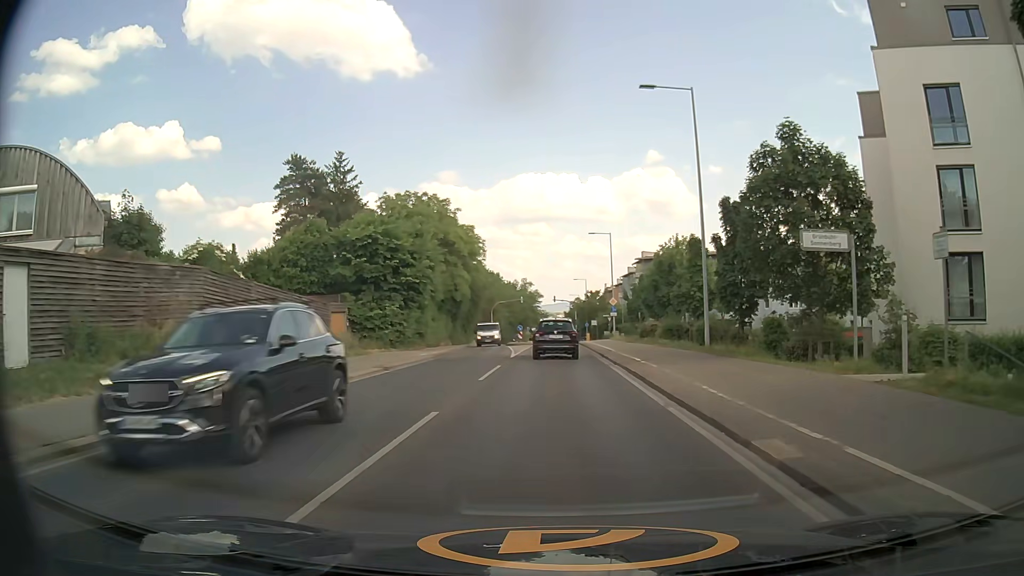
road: secondary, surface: asphalt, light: Day
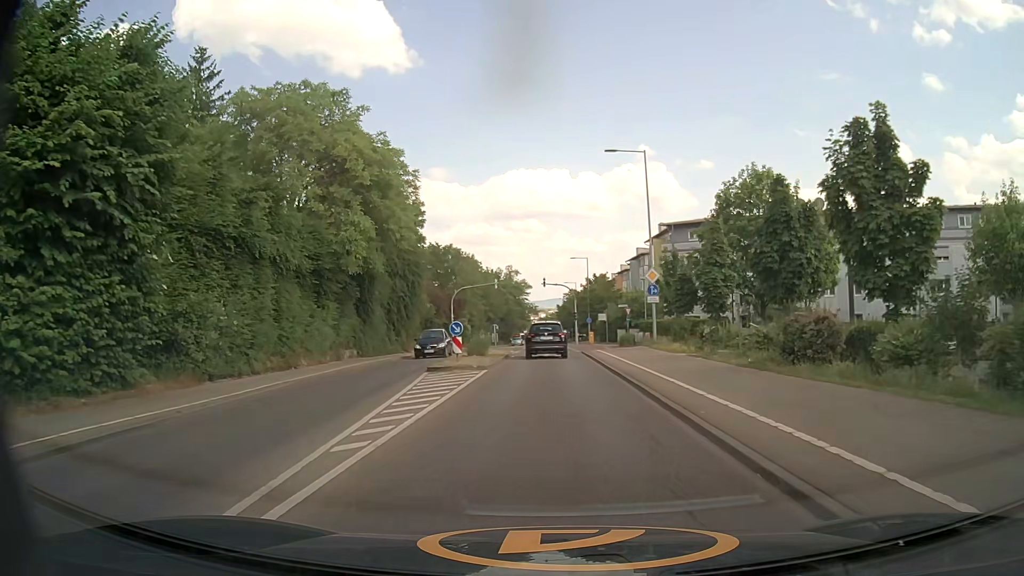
(+0.2, +30.3) m; +1°
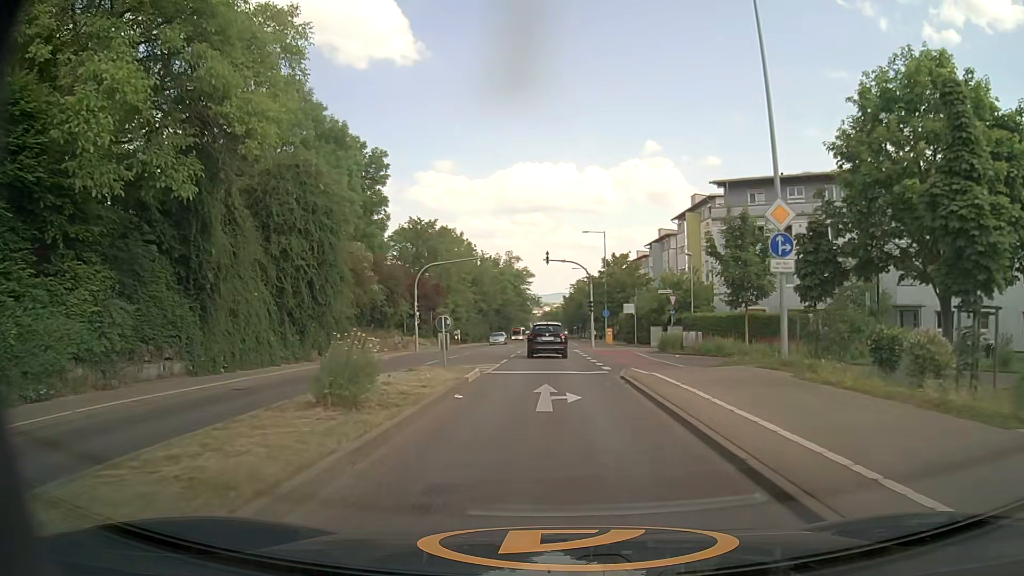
(-0.1, +19.2) m; -1°
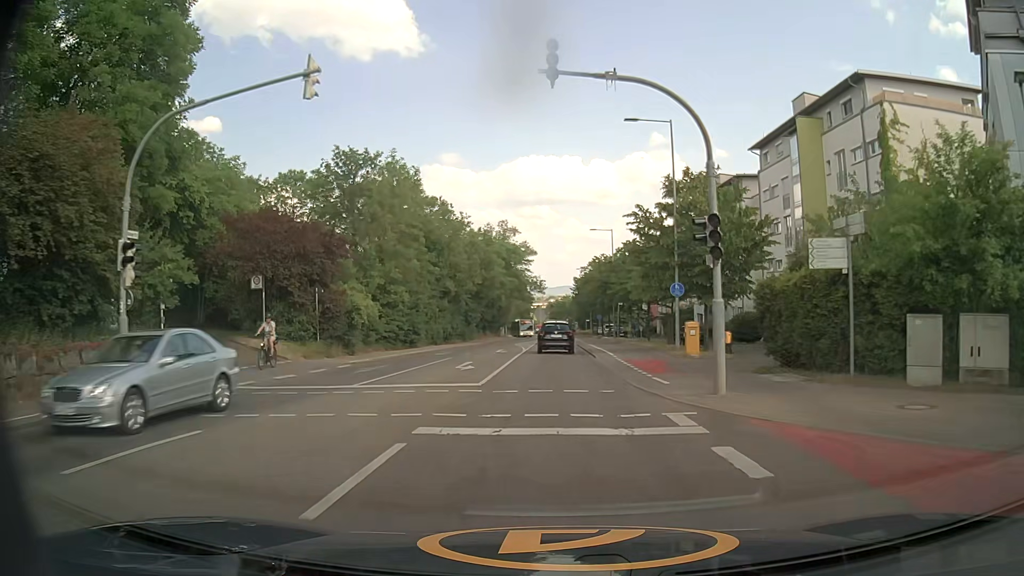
(-0.2, +33.1) m; -1°
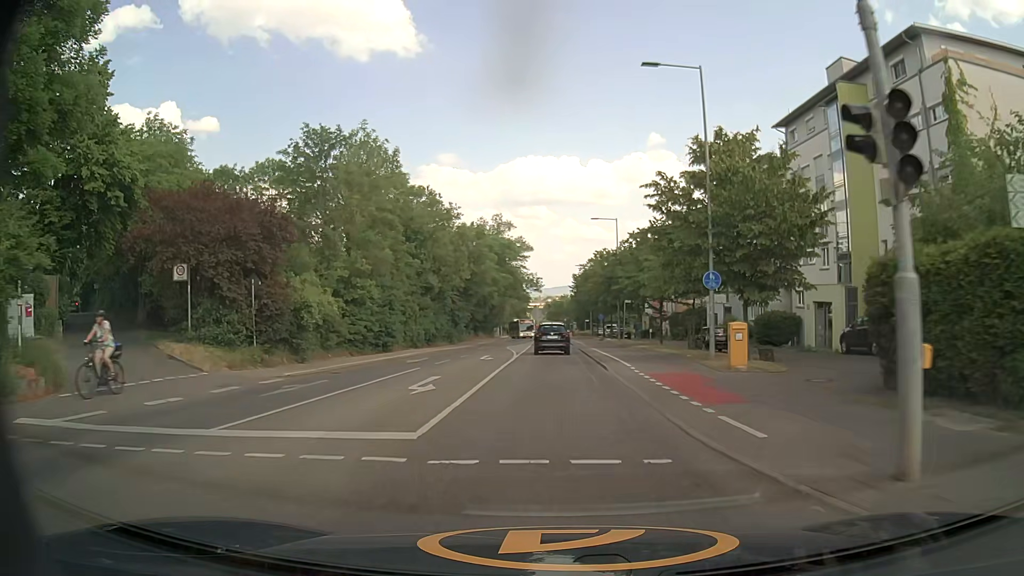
(+0.1, +6.9) m; +1°
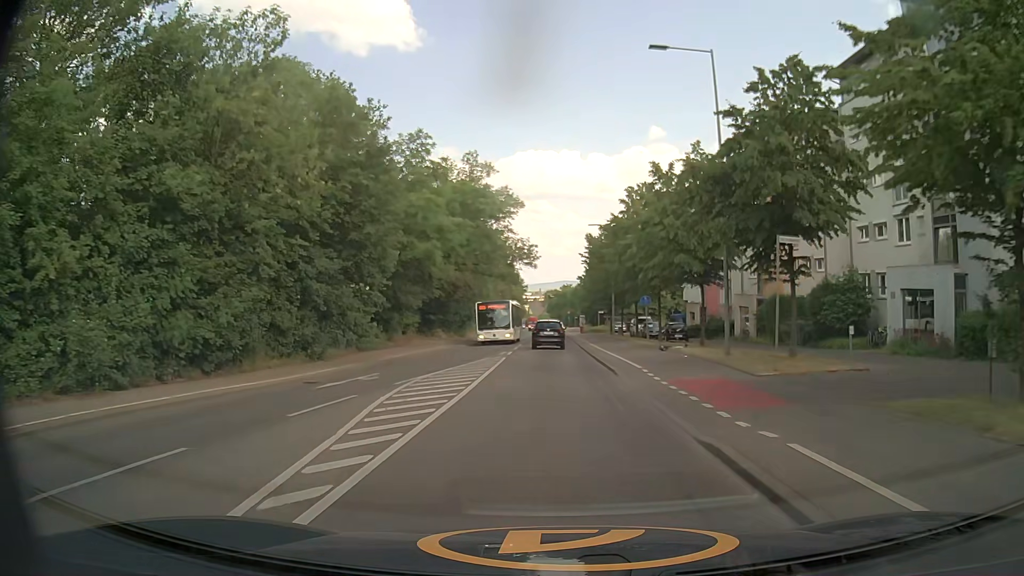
(0.0, +34.6) m; 0°
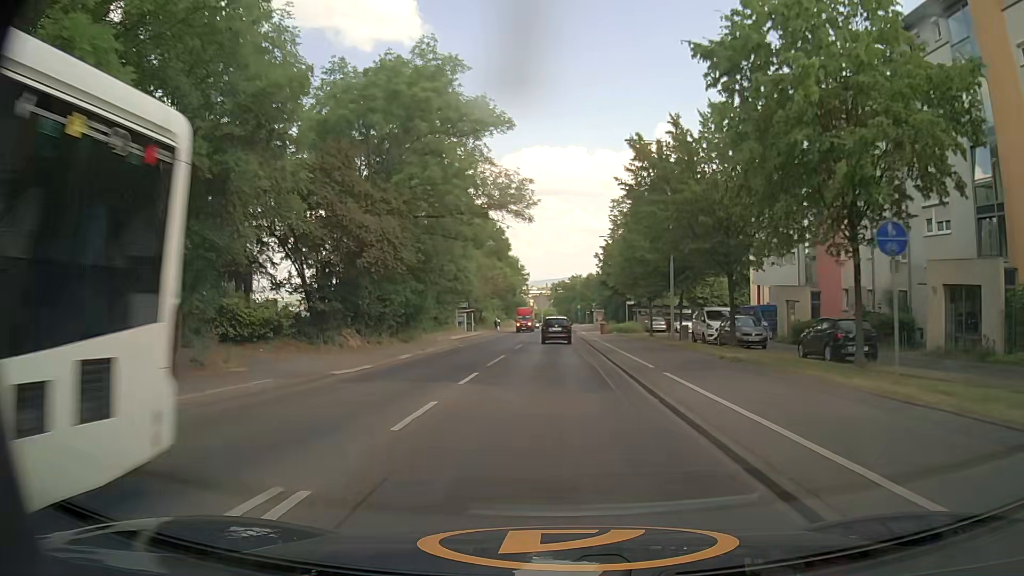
(0.0, +28.1) m; 0°
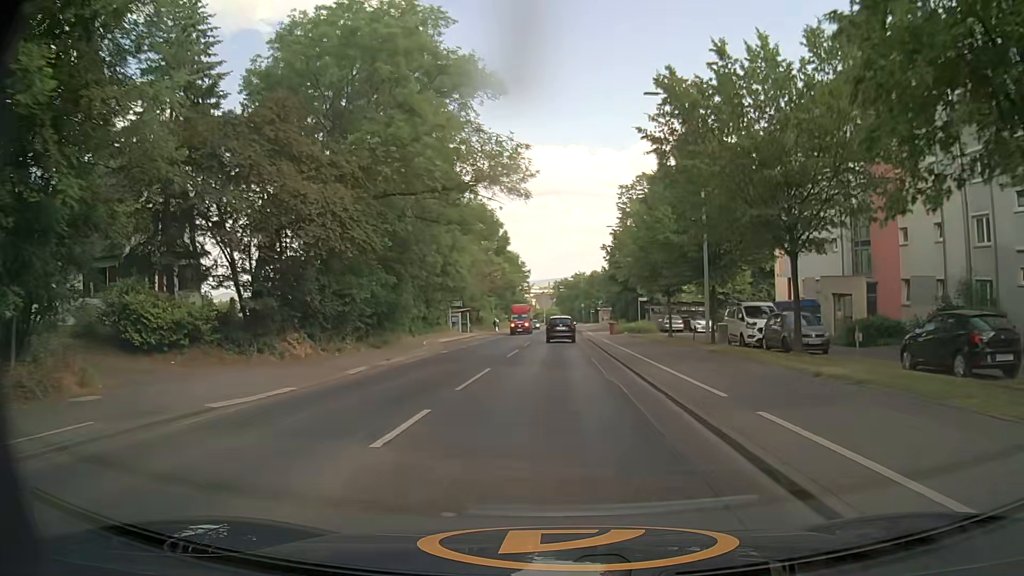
(0.0, +7.1) m; 0°
(0, +10) (0, +20) (0, +30) (0, +40) (0, +50) (0, +60) (+1, +70) (+1, +80) (+1, +90) (+1, +100) m
